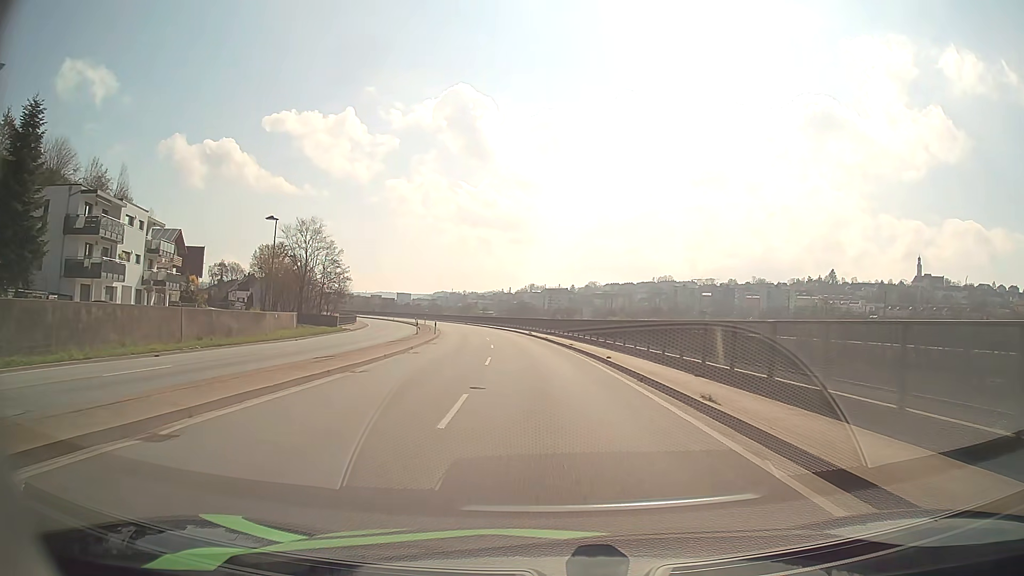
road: primary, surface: asphalt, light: Day
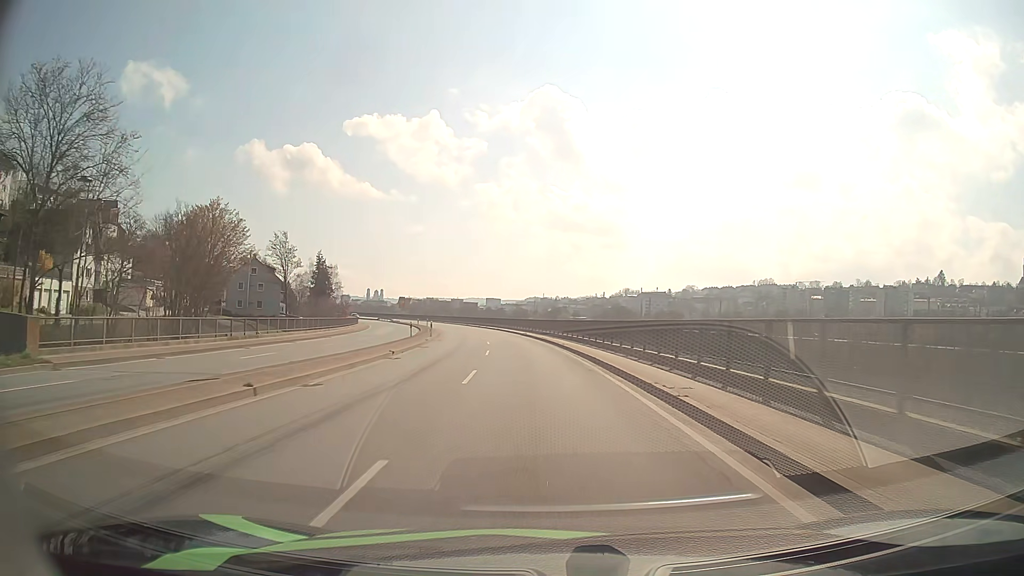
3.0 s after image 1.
(-3.5, +54.1) m; -8°
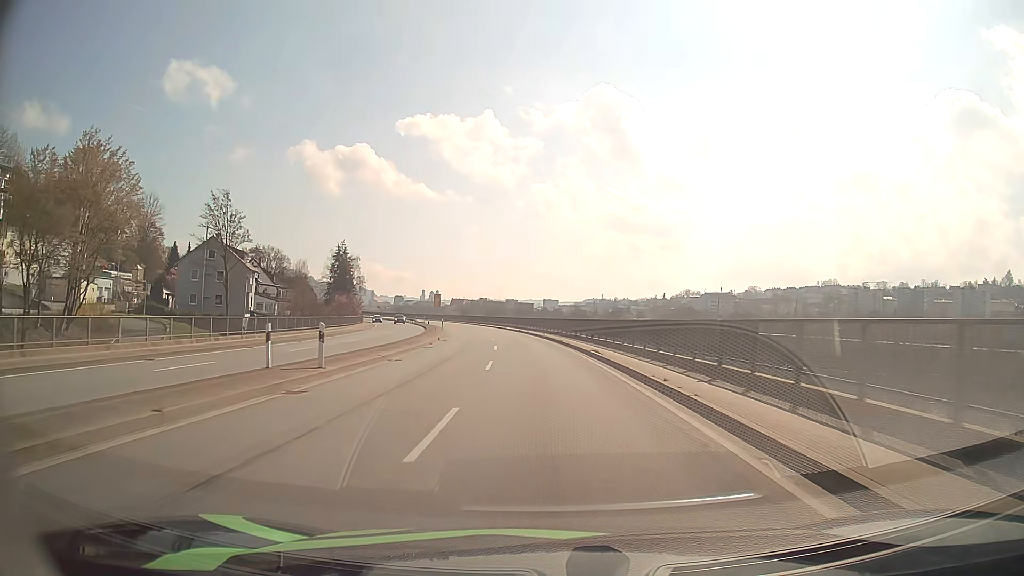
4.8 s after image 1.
(-1.4, +32.2) m; -5°
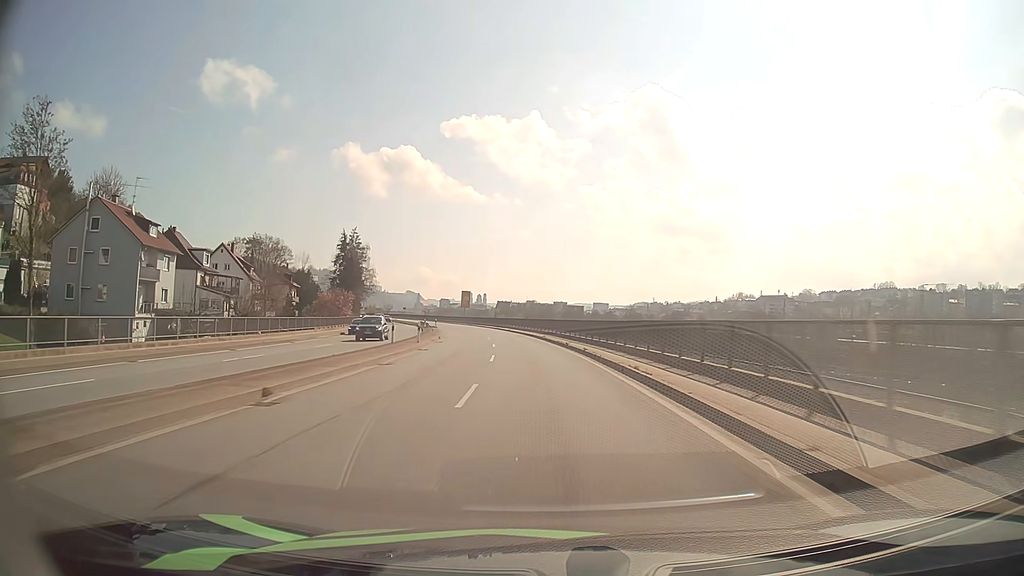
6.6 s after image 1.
(-1.2, +32.1) m; -4°
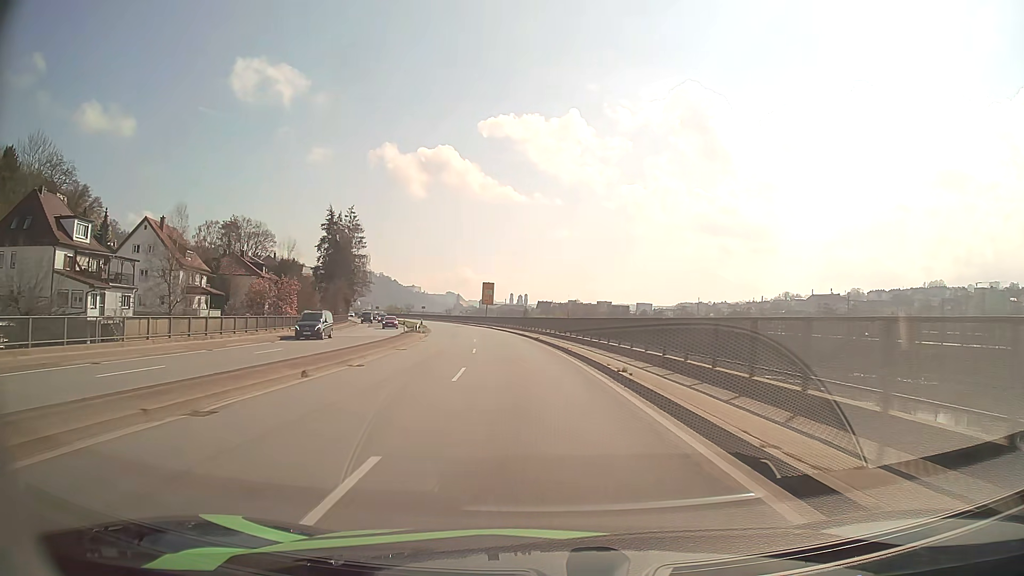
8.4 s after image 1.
(-0.9, +31.9) m; -3°
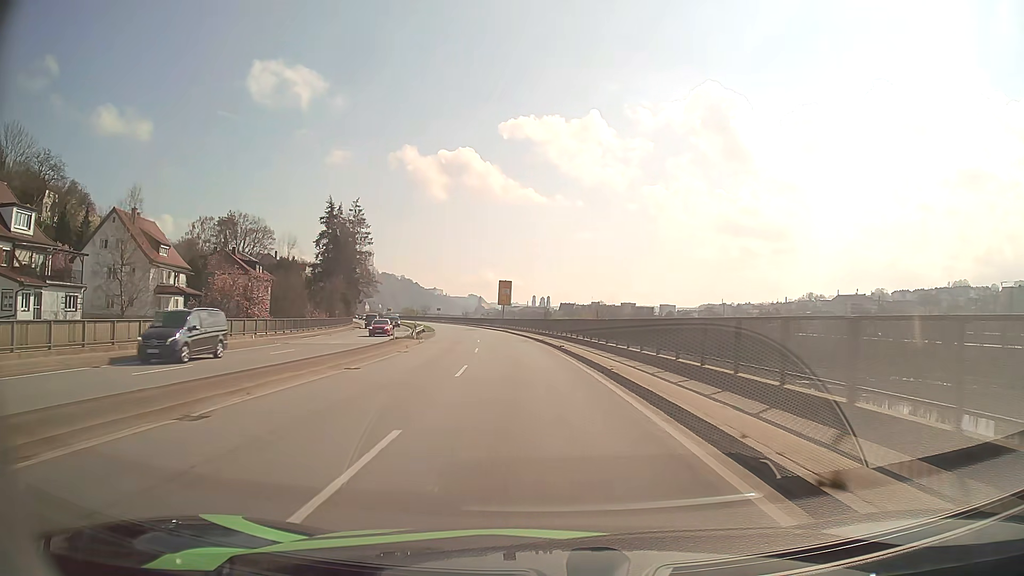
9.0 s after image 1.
(-0.2, +10.5) m; -2°
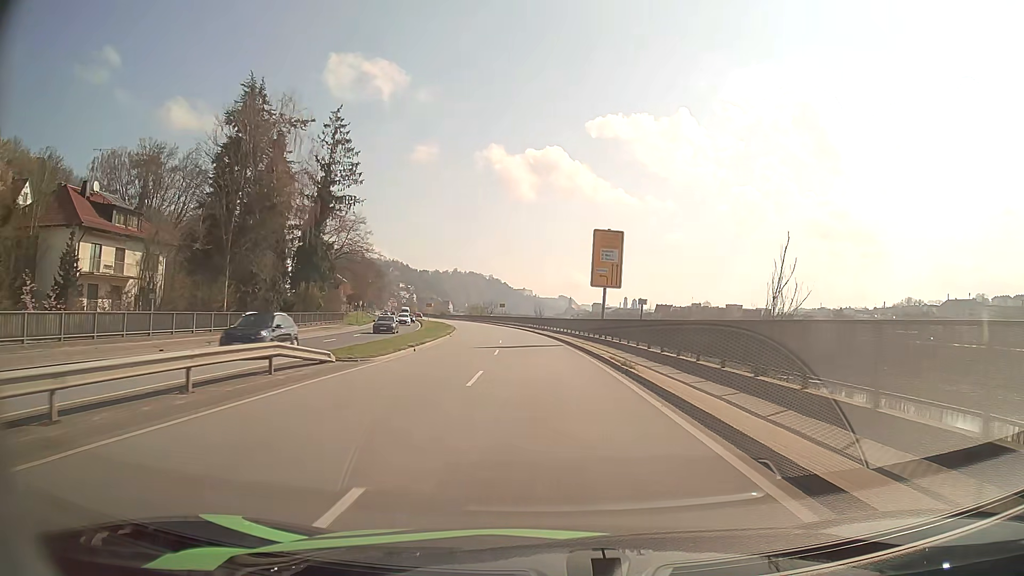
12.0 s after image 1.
(-3.8, +51.4) m; -8°
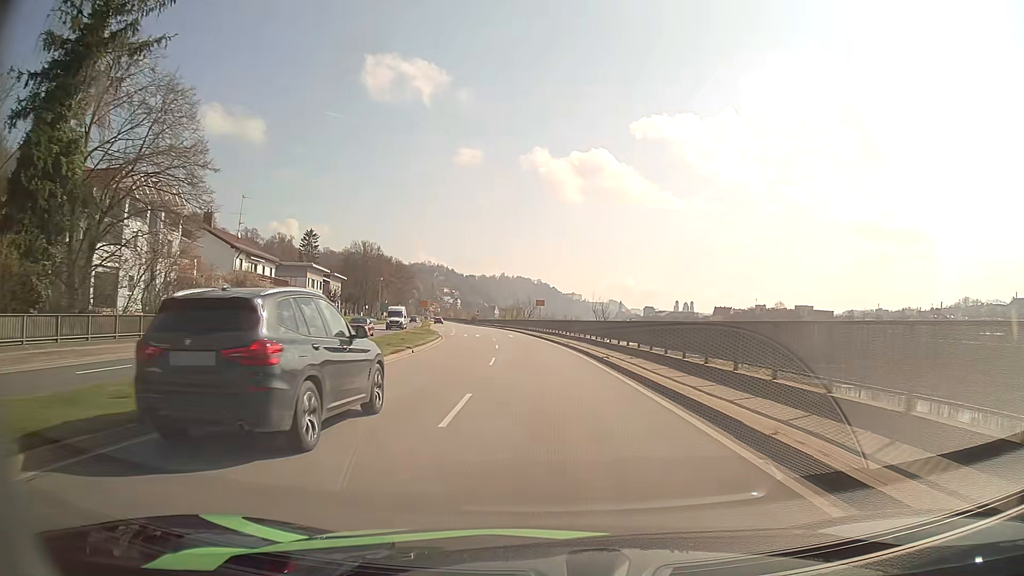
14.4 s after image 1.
(-1.4, +40.9) m; -4°
(0, +10) (0, +20) (-1, +30) (-1, +40) (-2, +50) (-3, +60) (-5, +70) (-6, +80) (-7, +90) (-9, +99) m
